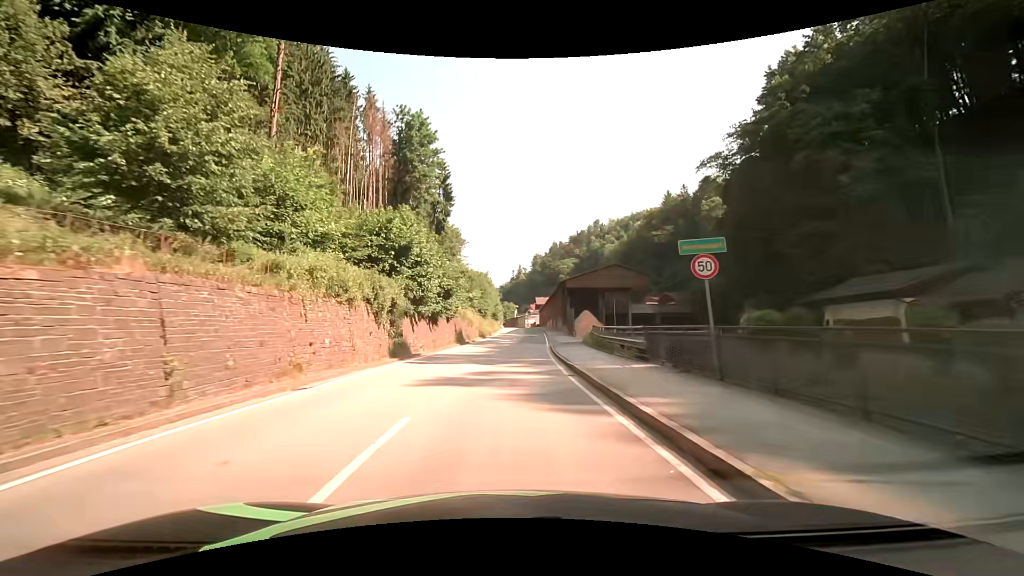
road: secondary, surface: asphalt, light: Day
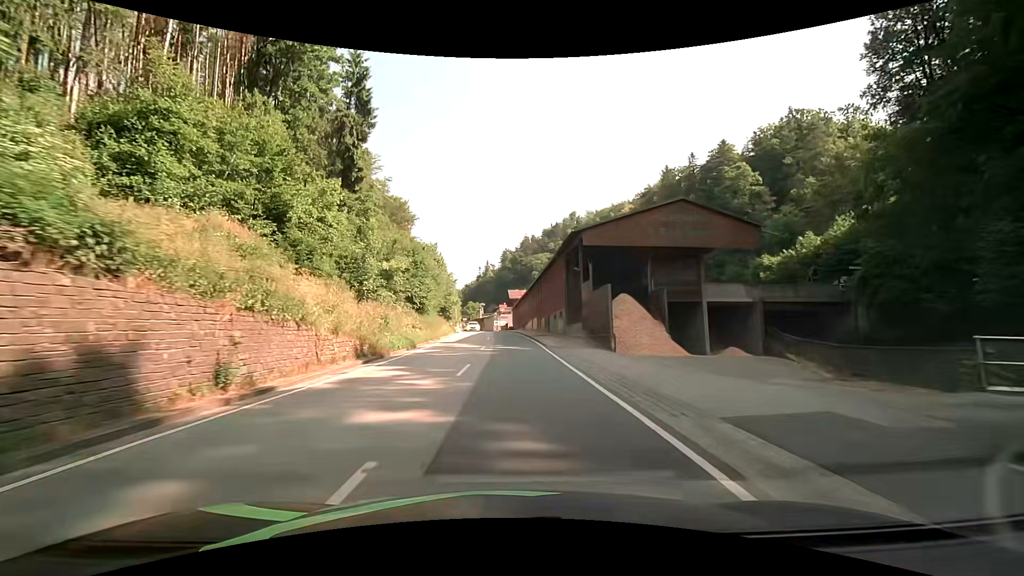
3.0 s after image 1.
(+1.2, +38.1) m; +4°
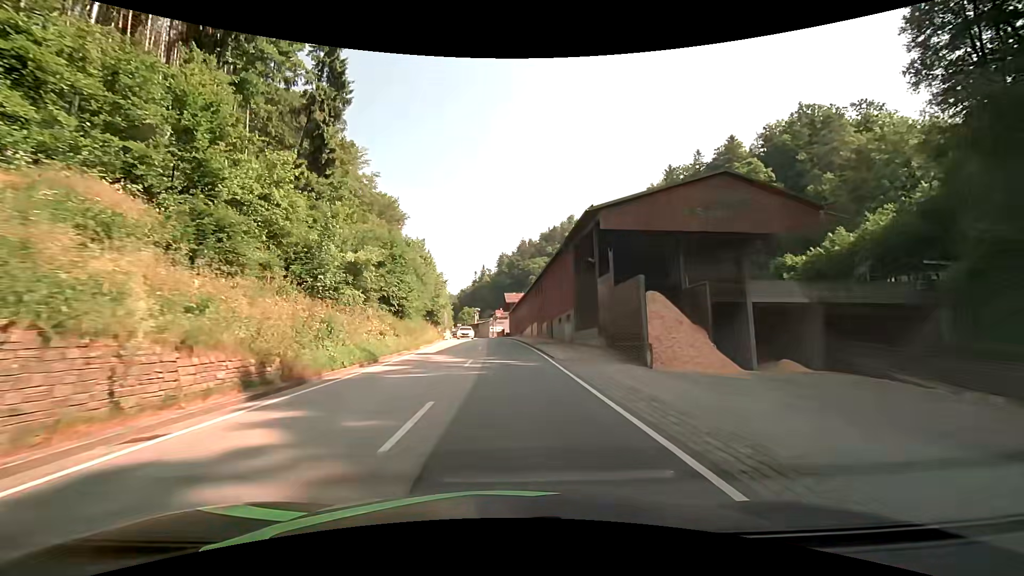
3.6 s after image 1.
(+0.1, +7.6) m; +1°
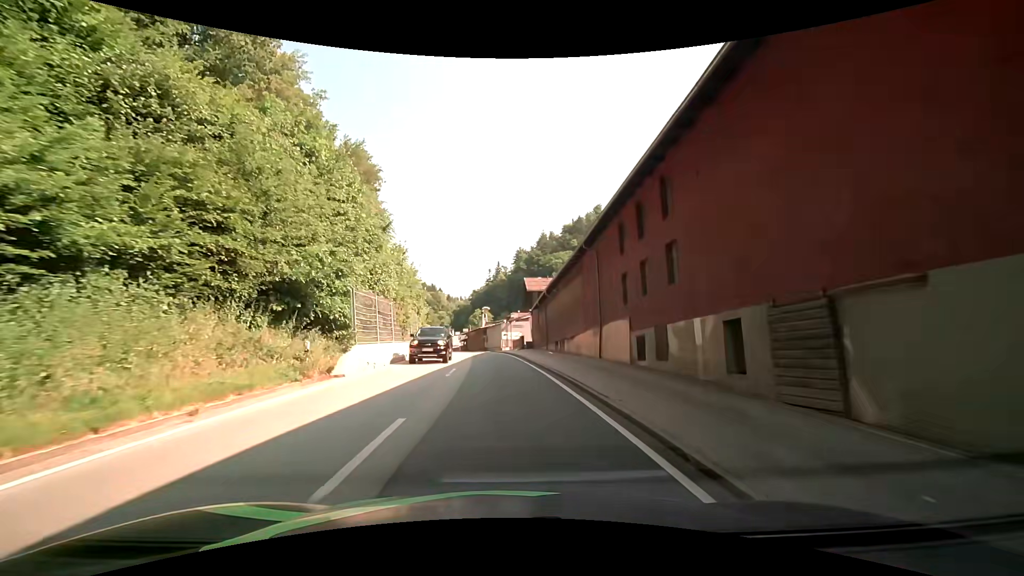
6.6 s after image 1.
(-0.3, +37.5) m; -2°
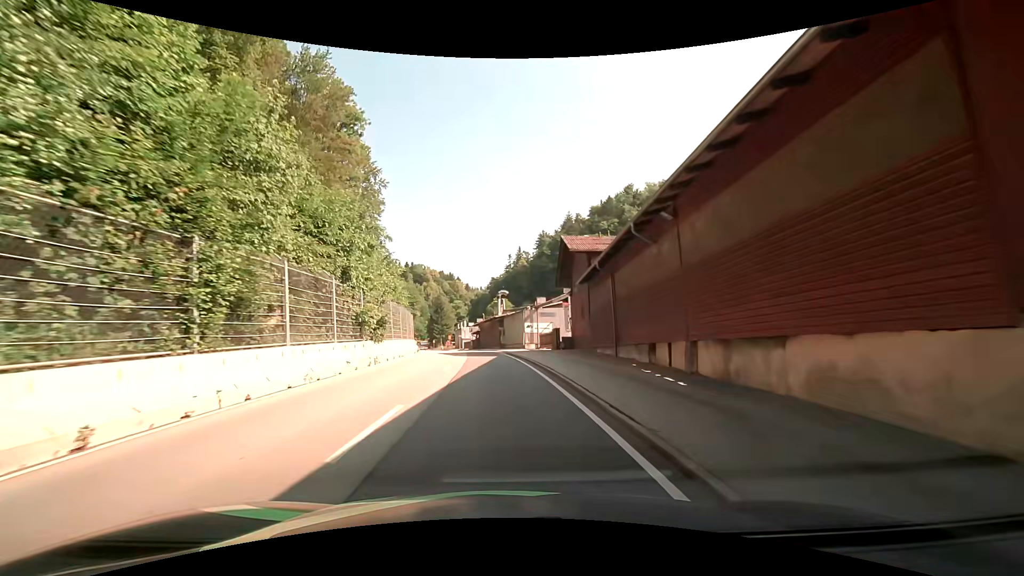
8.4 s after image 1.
(-0.3, +22.6) m; -2°
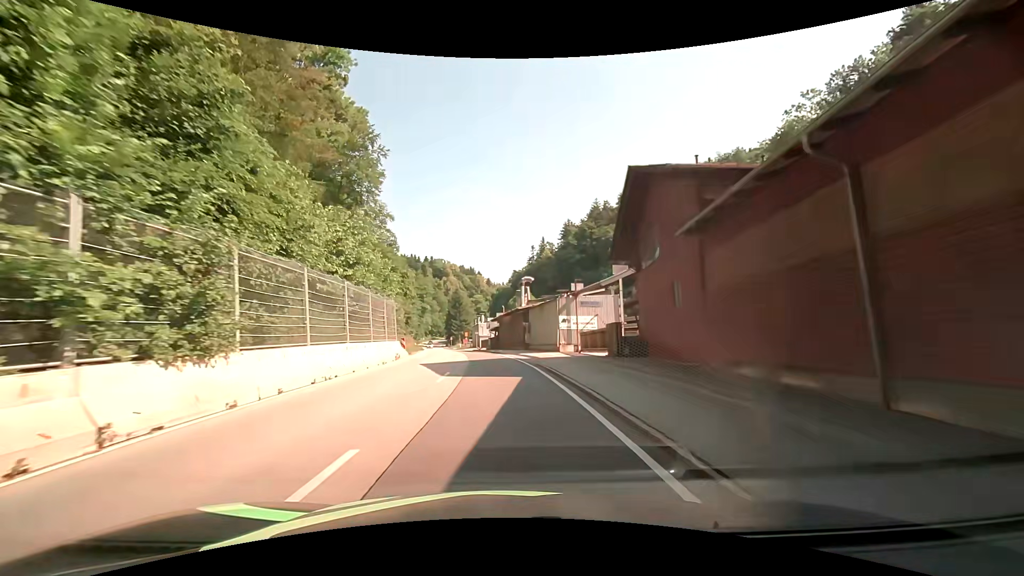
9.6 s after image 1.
(-0.3, +15.3) m; -3°
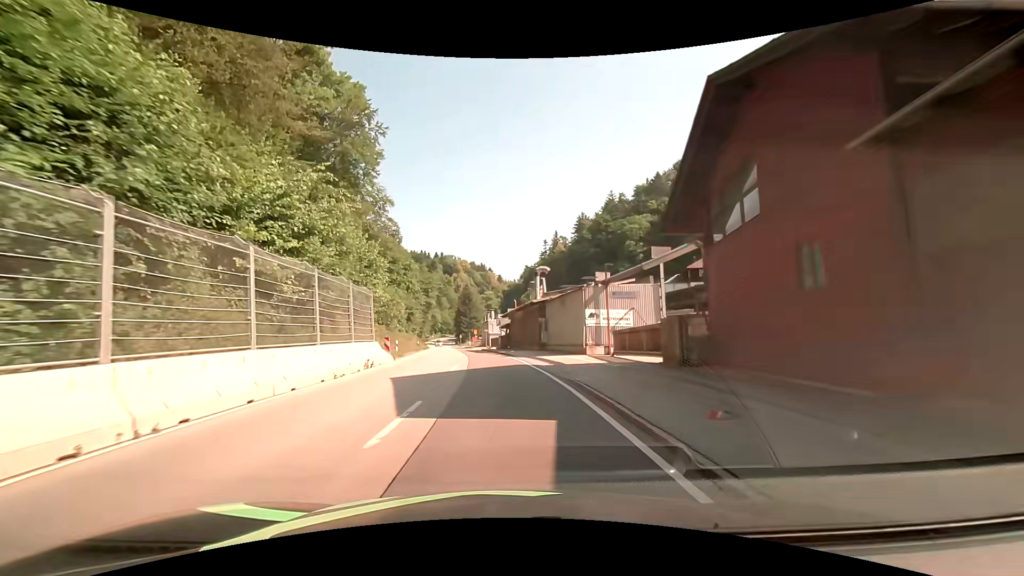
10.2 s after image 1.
(-0.1, +7.7) m; -2°
(0, +10) (0, +20) (-1, +30) (-2, +40) (-3, +50) (-4, +60) (-6, +70) (-7, +80) (-8, +90) (-10, +99) m
